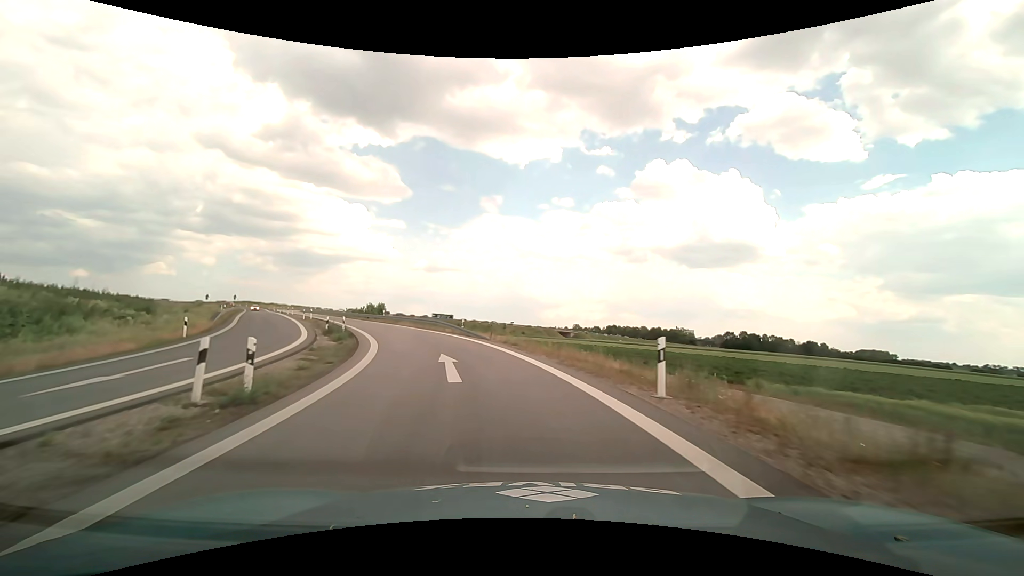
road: motorway_link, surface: asphalt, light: Day
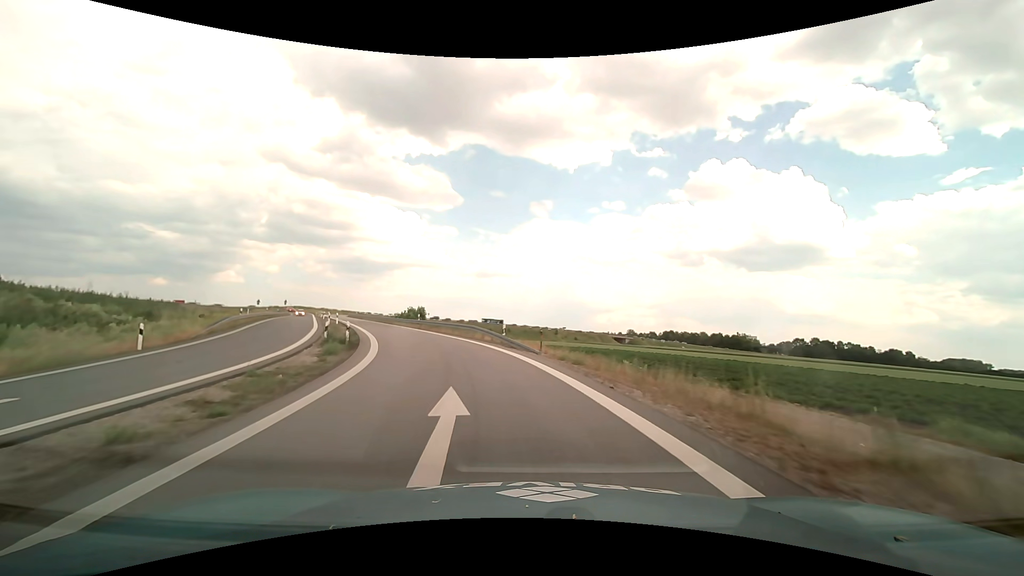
(-0.4, +8.0) m; -6°
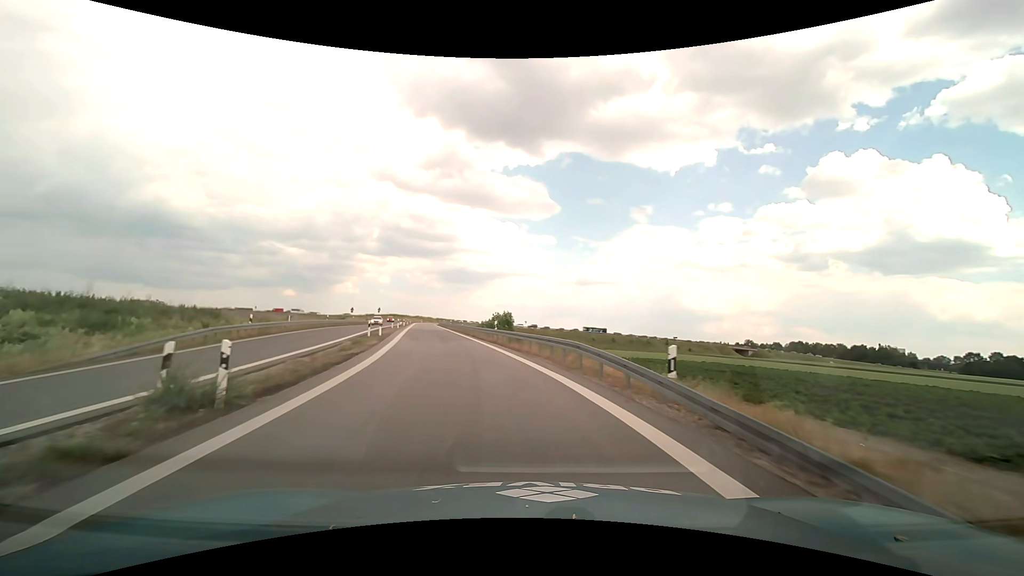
(-1.6, +16.1) m; -11°
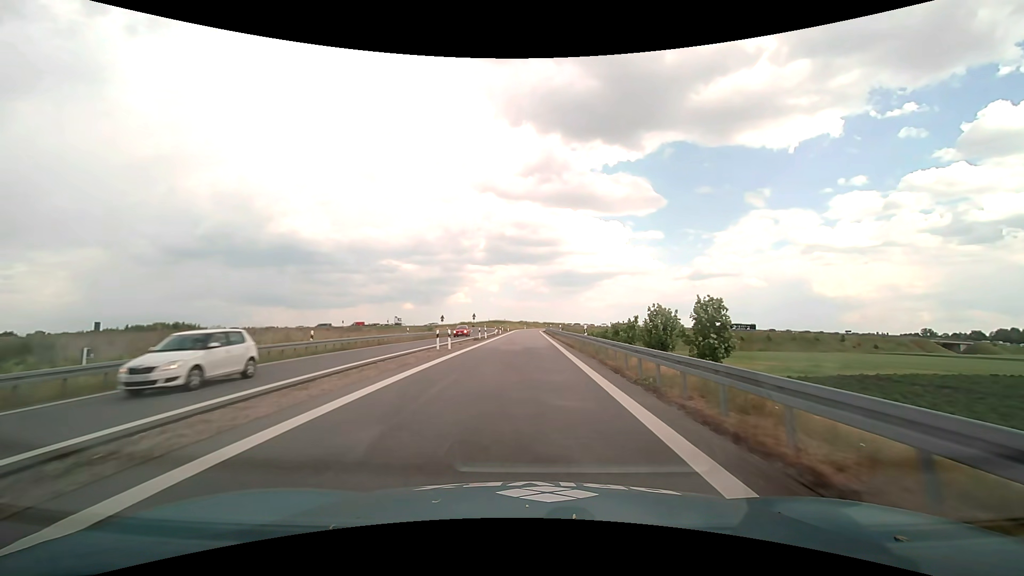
(-4.7, +32.2) m; -13°
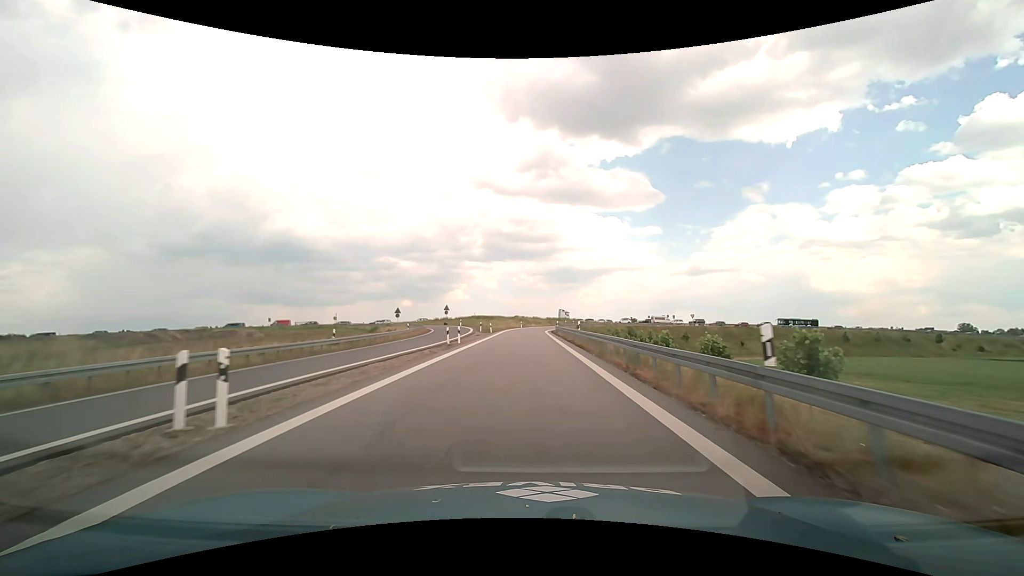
(-0.2, +43.6) m; 0°
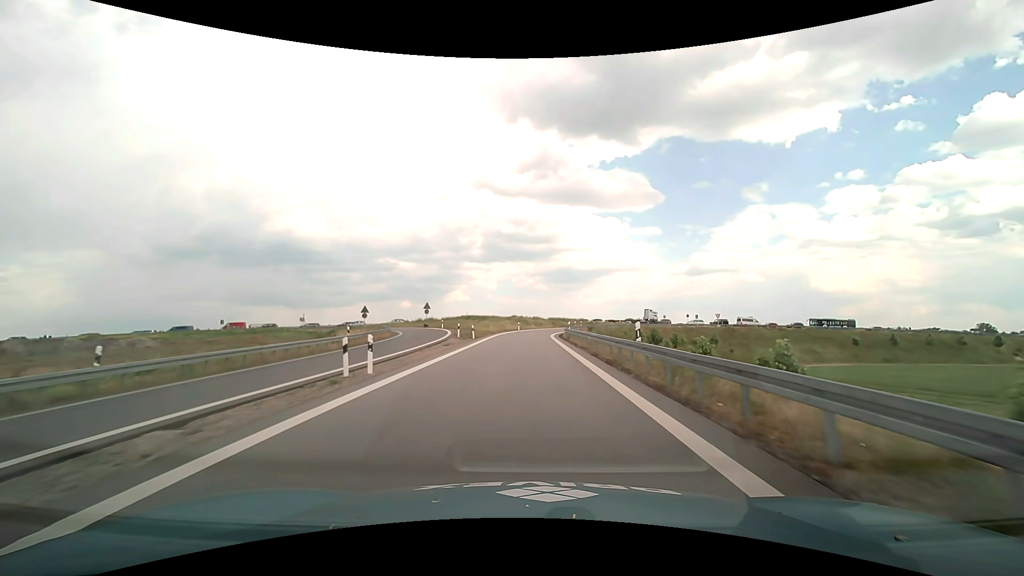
(0.0, +17.4) m; 0°
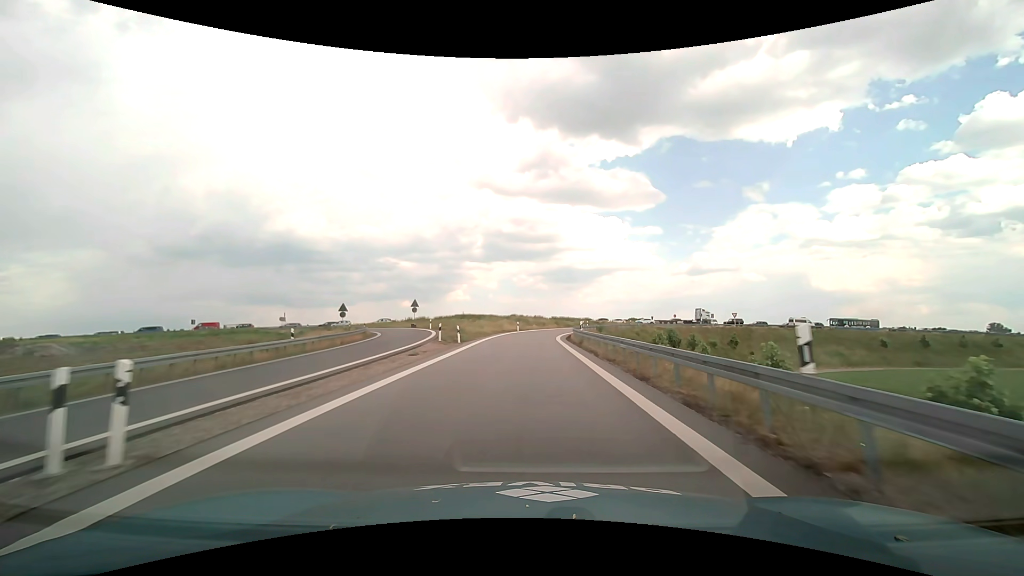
(0.0, +8.6) m; 0°
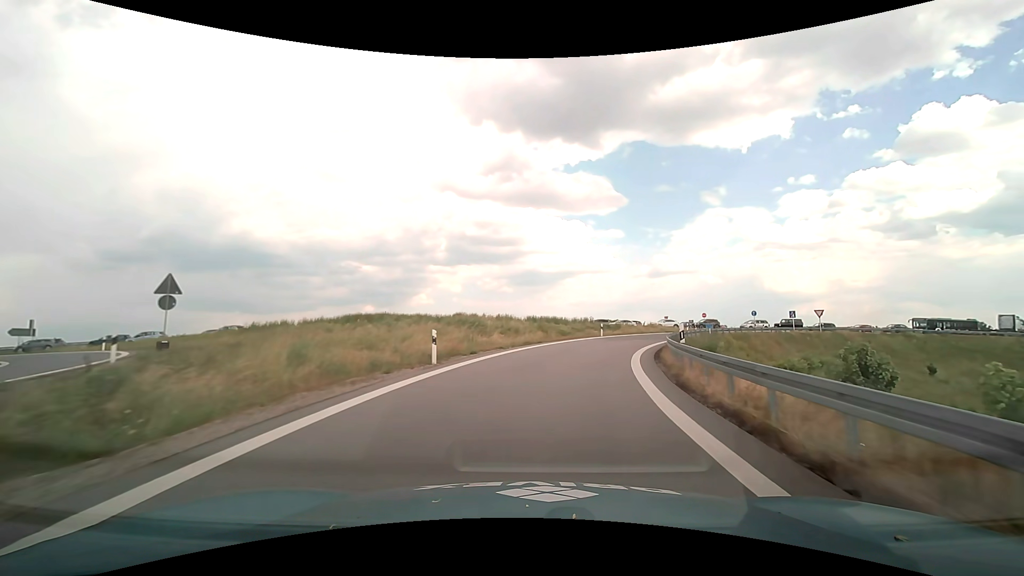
(+0.5, +41.7) m; +4°
(0, +10) (+2, +20) (+5, +30) (+8, +39) (+13, +47) (+20, +55) (+26, +63) (+34, +69) (+43, +74) (+51, +79) m
